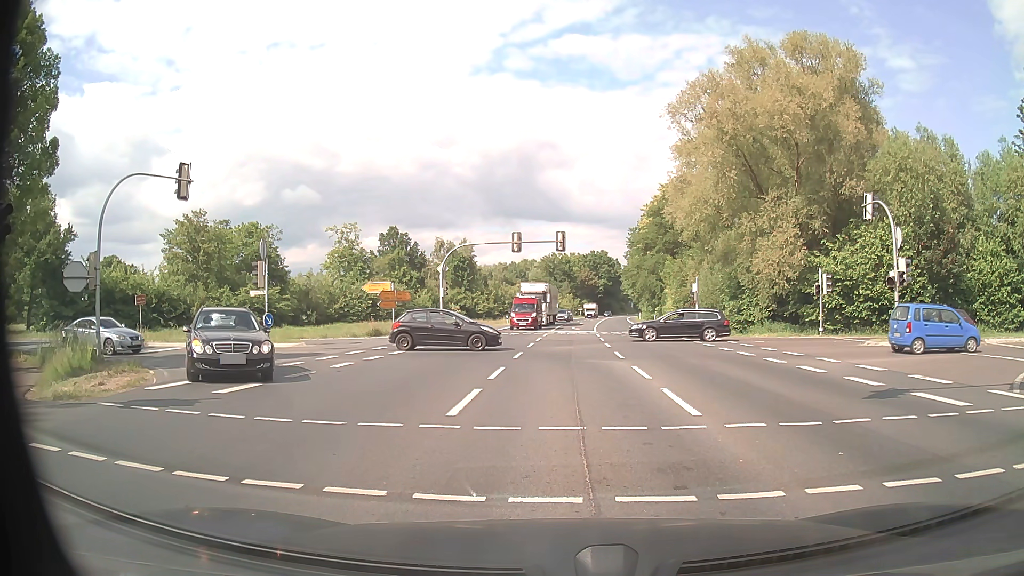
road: primary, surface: asphalt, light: Day
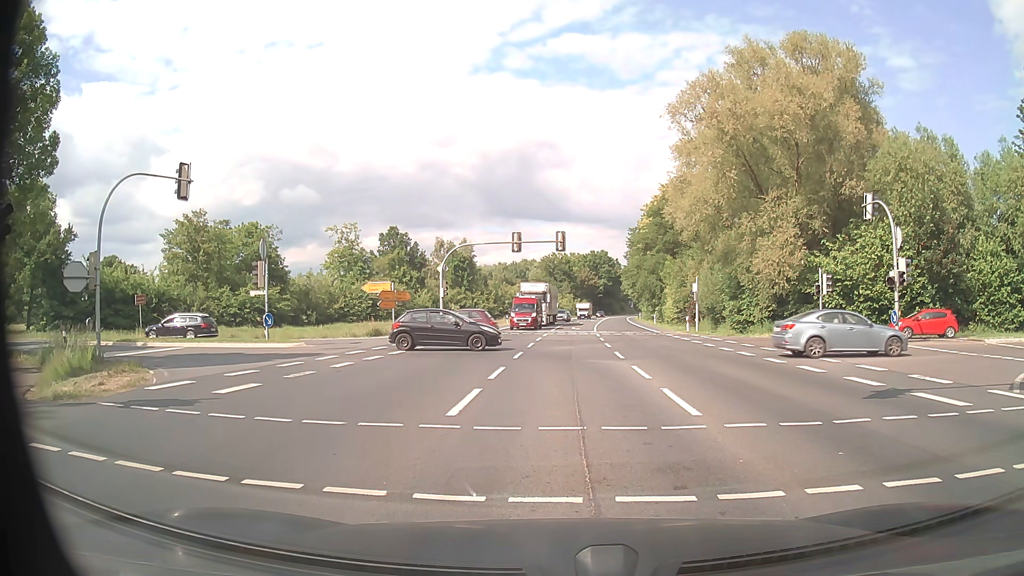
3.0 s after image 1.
(0.0, 0.0) m; 0°
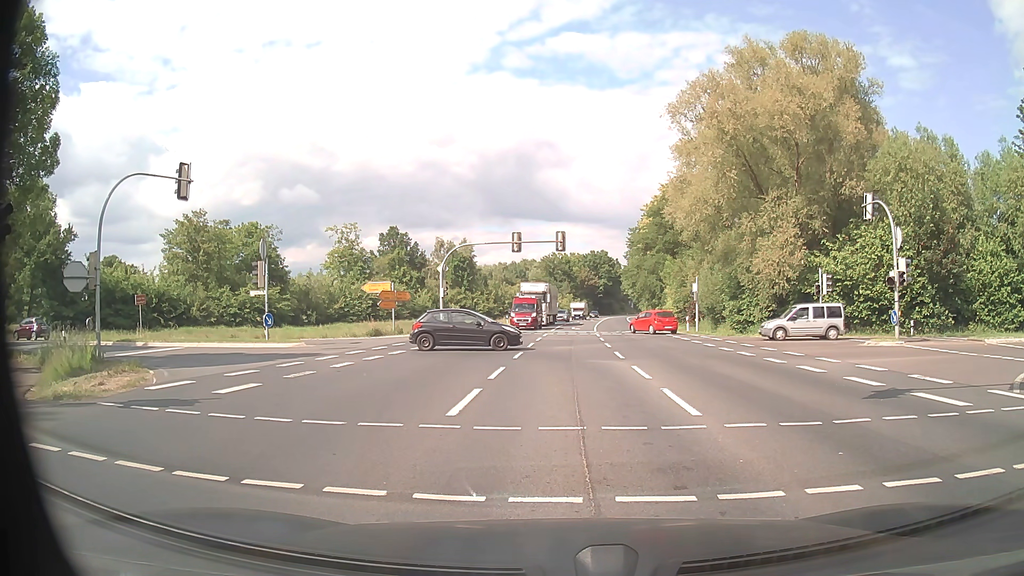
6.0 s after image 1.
(0.0, 0.0) m; 0°
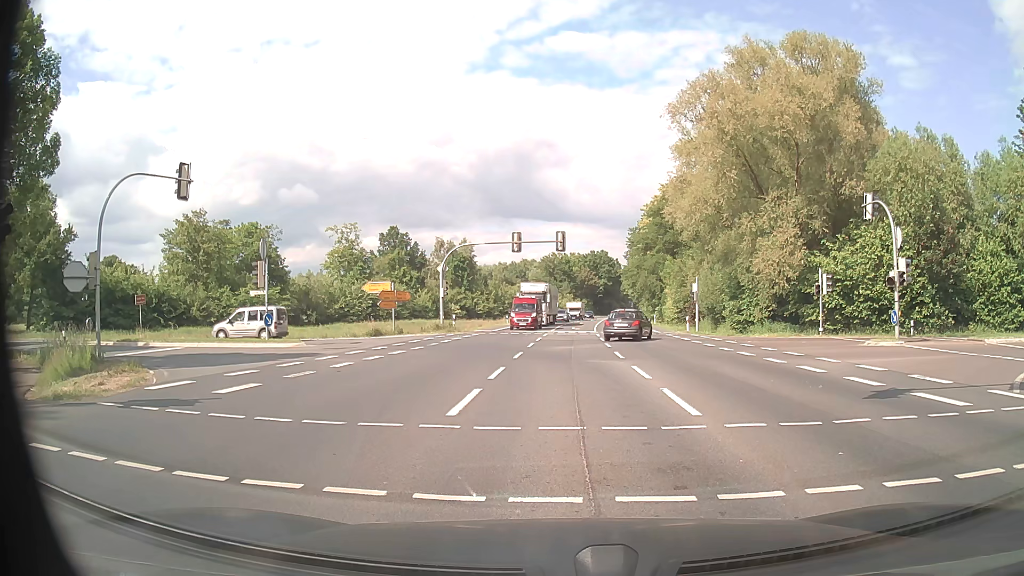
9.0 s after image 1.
(0.0, 0.0) m; 0°
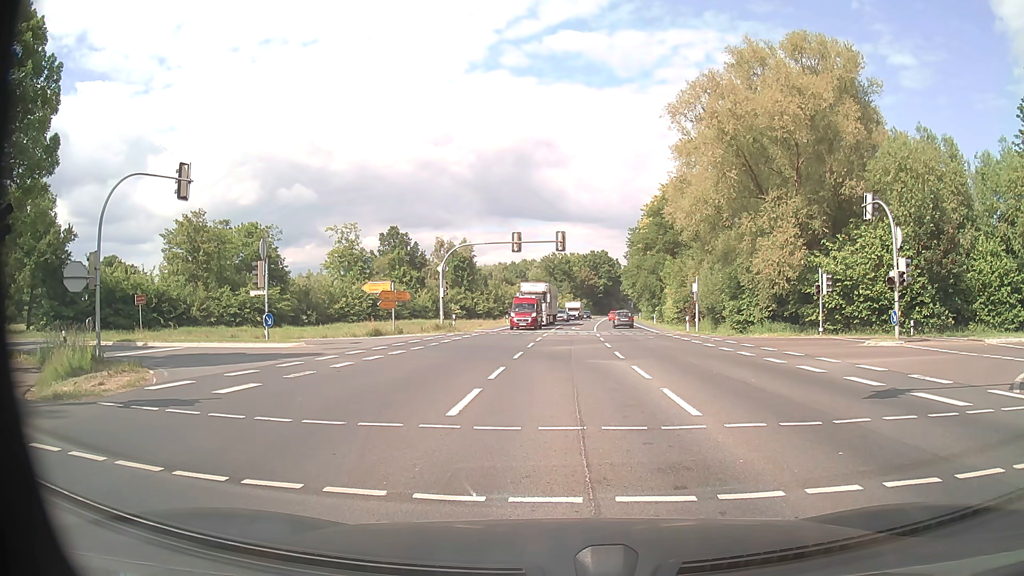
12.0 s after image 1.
(0.0, 0.0) m; 0°
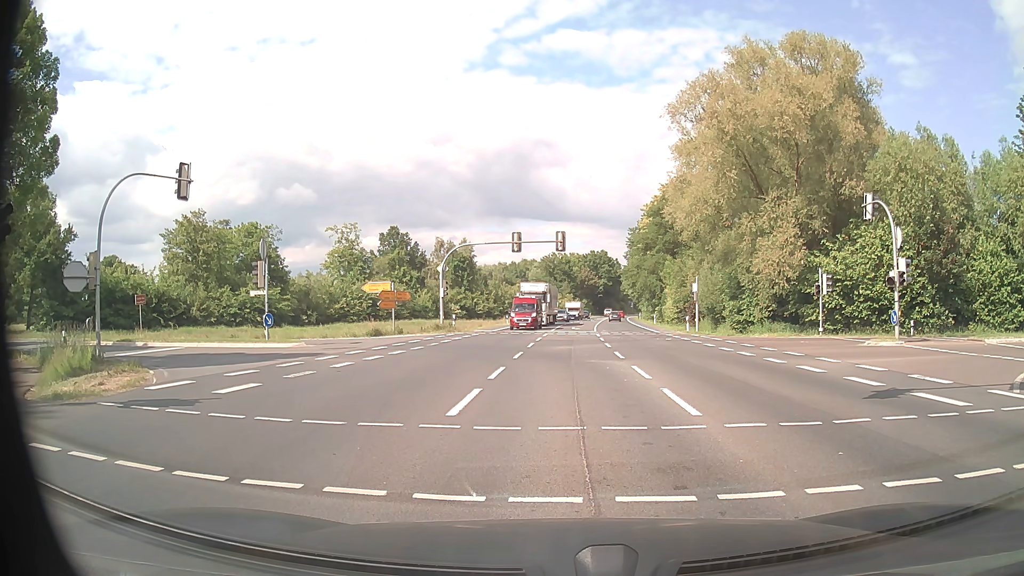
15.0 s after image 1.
(0.0, 0.0) m; 0°
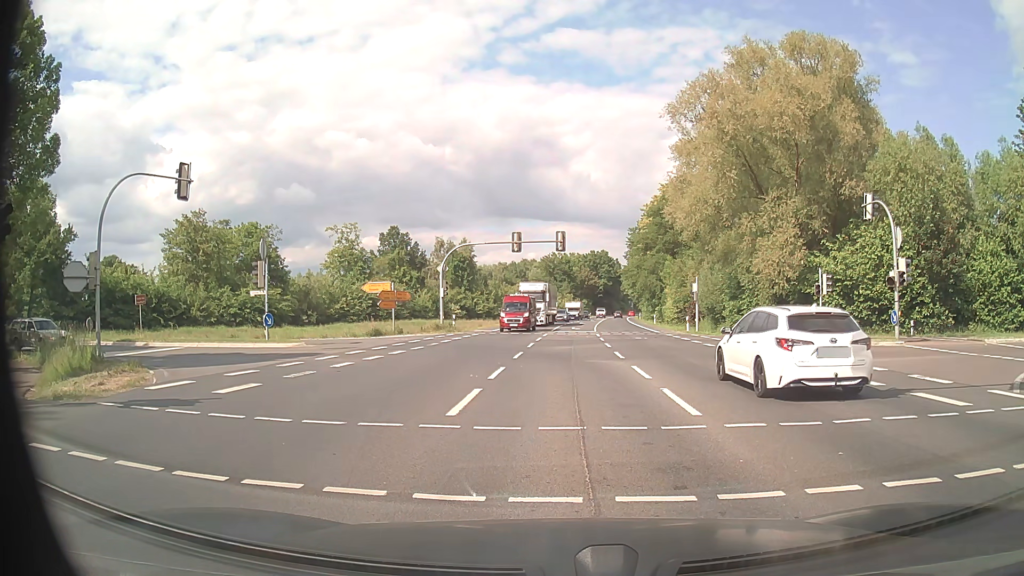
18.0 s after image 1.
(0.0, 0.0) m; 0°
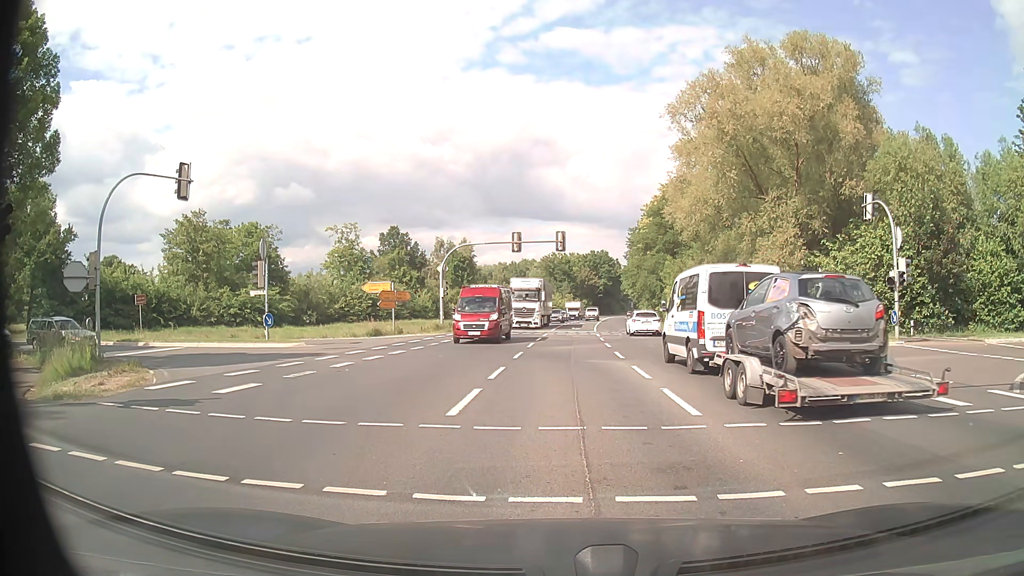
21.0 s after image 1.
(0.0, 0.0) m; 0°
